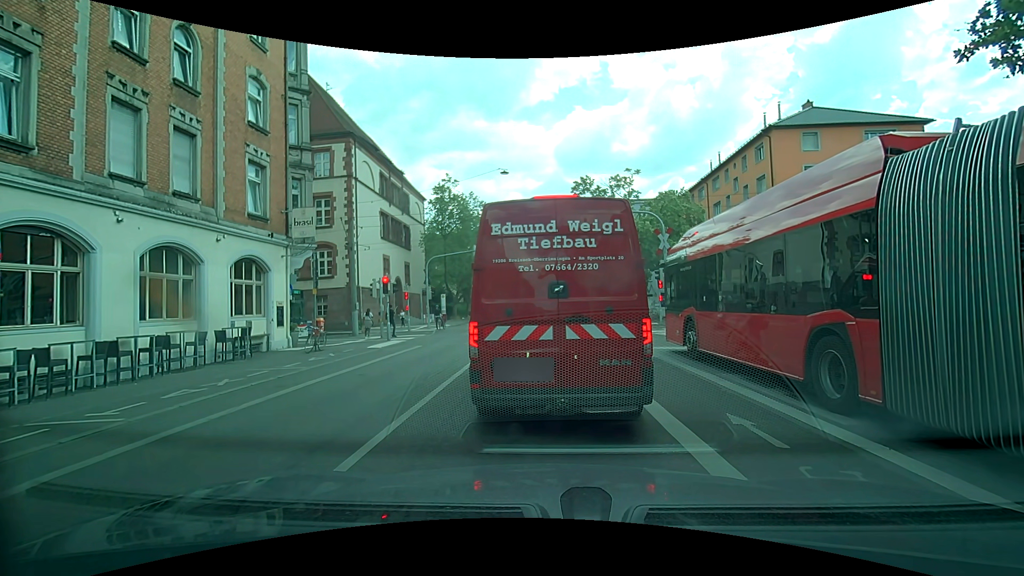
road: secondary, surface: asphalt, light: Day
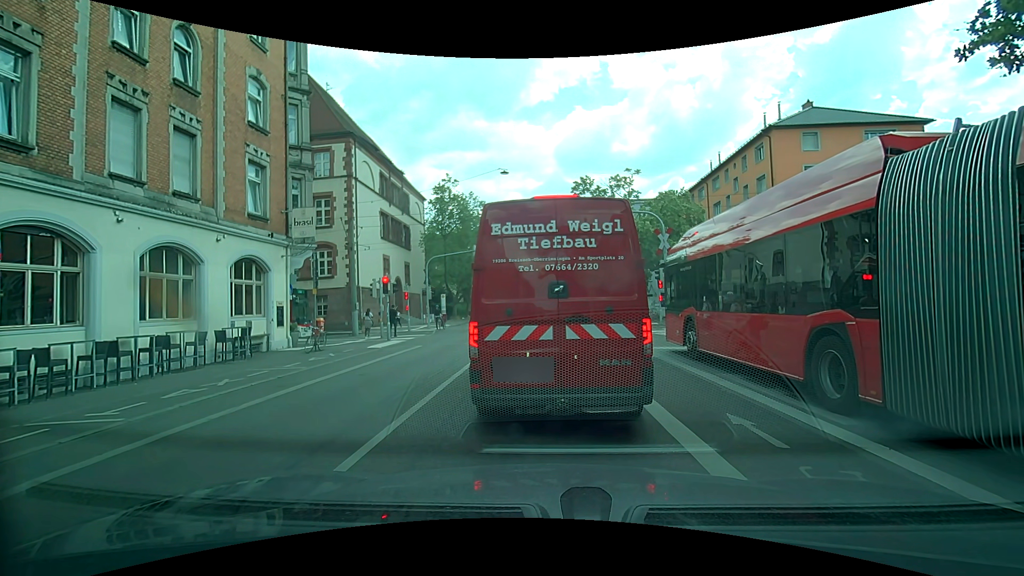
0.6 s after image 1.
(0.0, 0.0) m; 0°
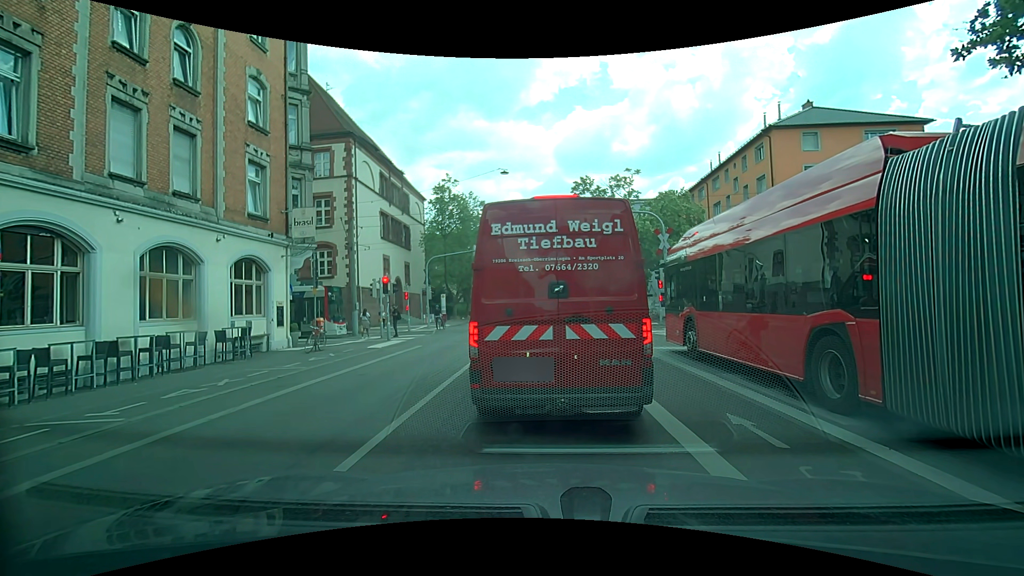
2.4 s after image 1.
(0.0, 0.0) m; 0°
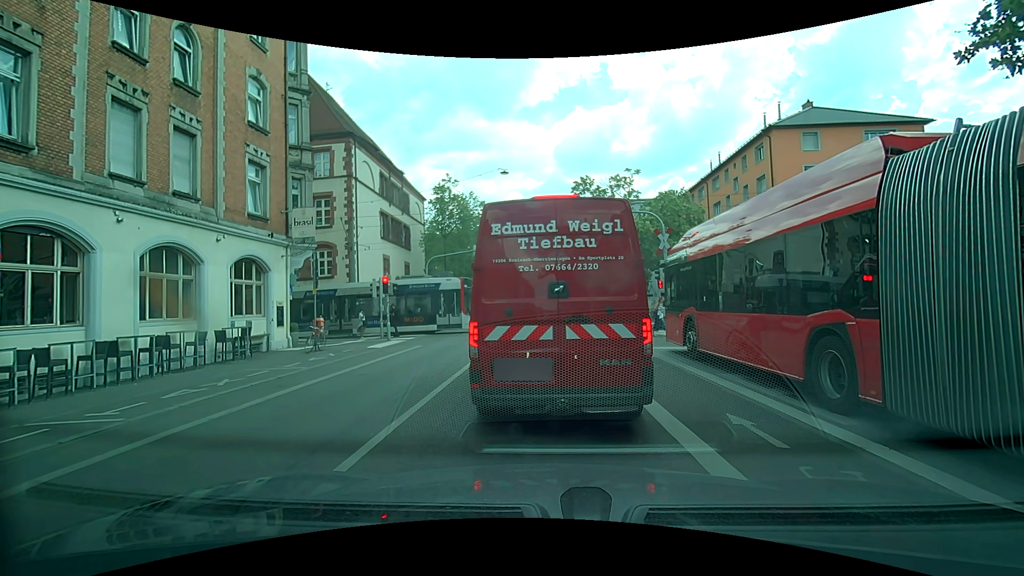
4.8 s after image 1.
(0.0, 0.0) m; 0°
(+1, +10) (+1, +20) (+2, +30) (+3, +40) (+4, +50) (+5, +60) (+5, +70) (+6, +80) (+6, +90) (+7, +100) m
